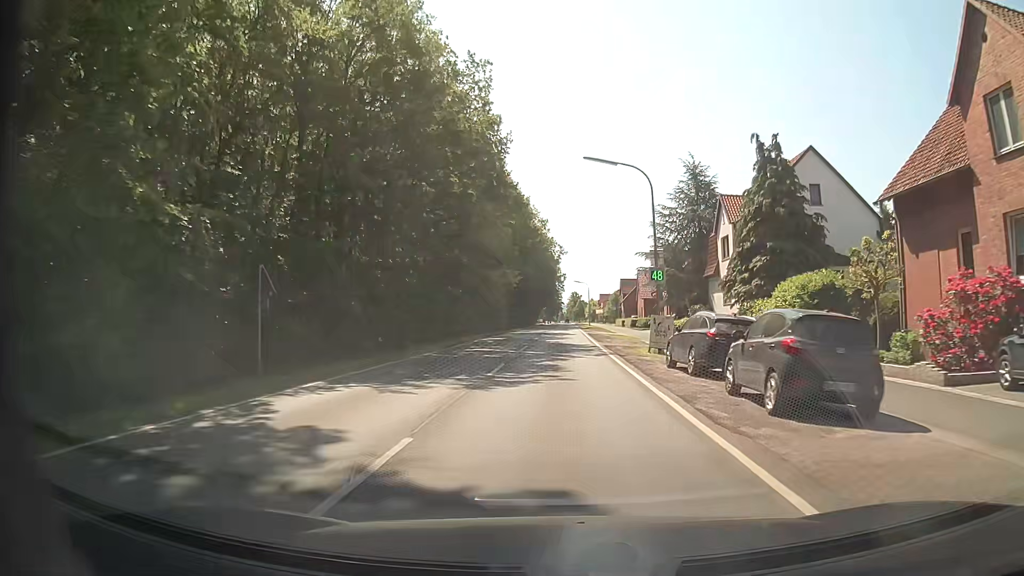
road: secondary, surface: asphalt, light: Day
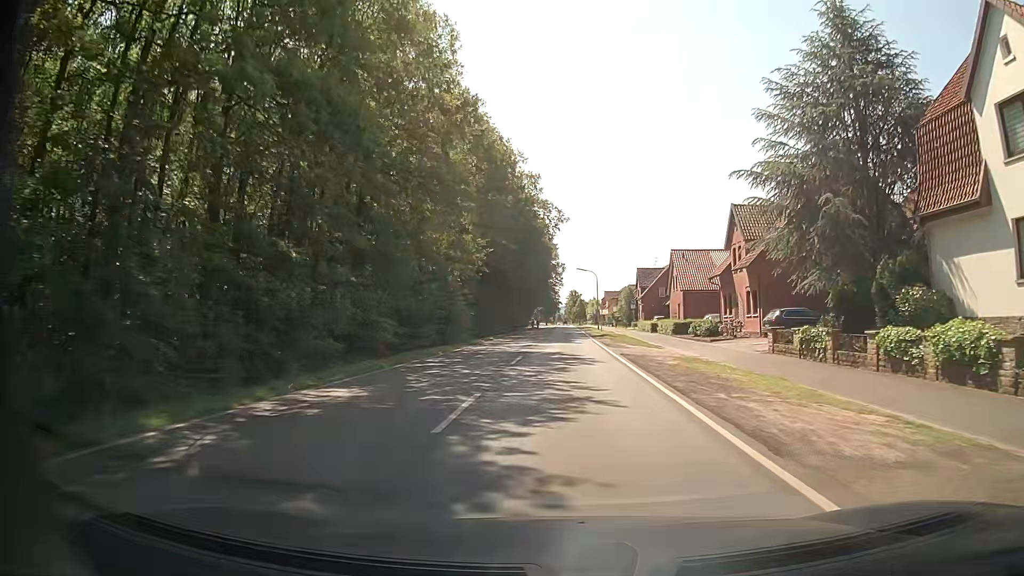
(+0.2, +31.6) m; +1°
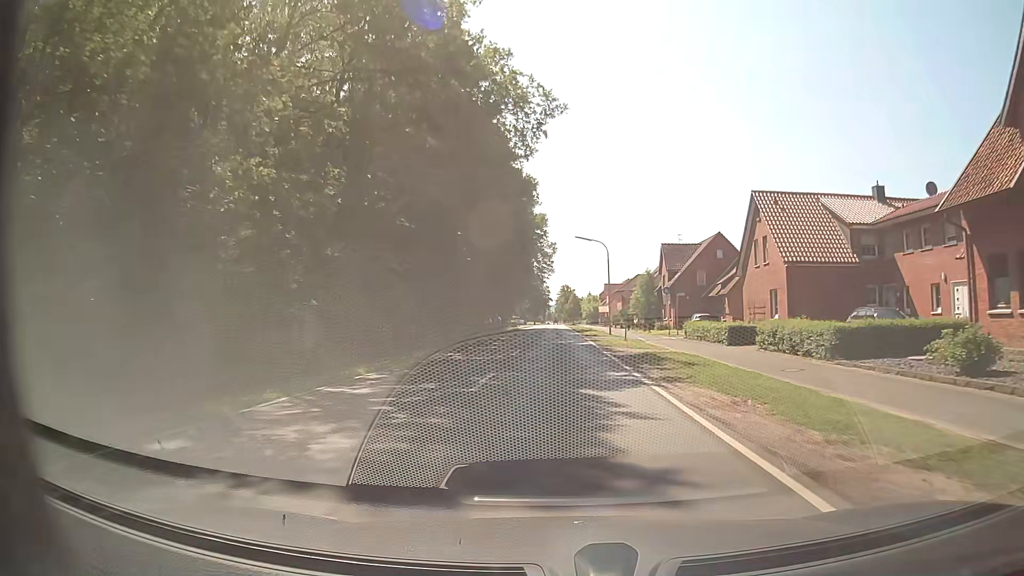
(+0.1, +31.6) m; 0°
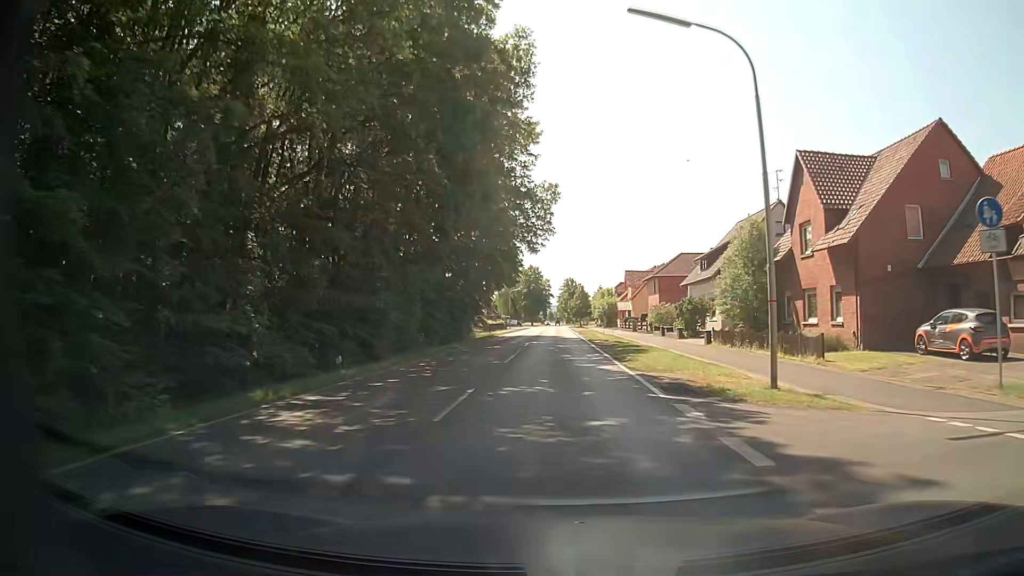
(0.0, +39.6) m; -1°
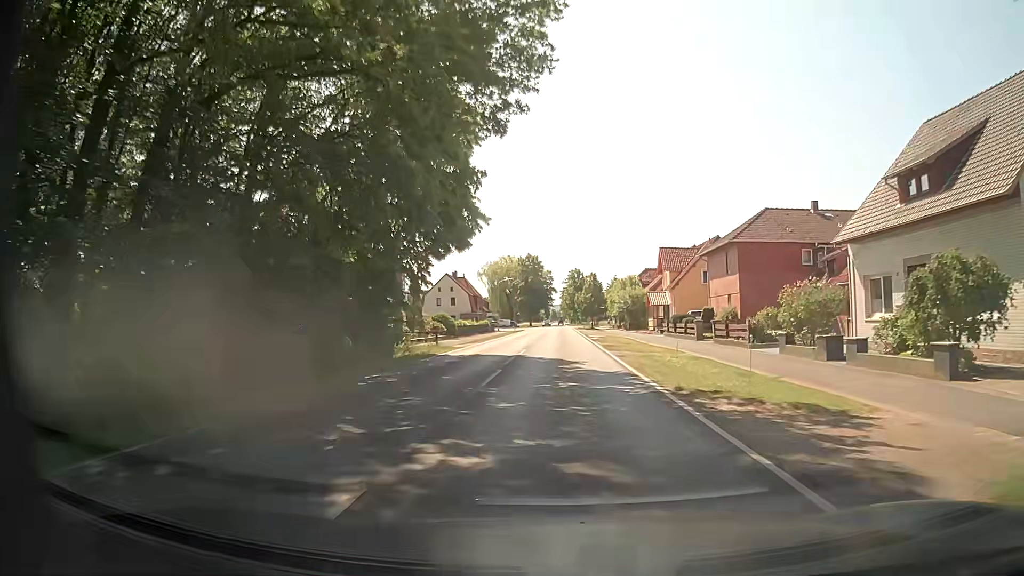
(+0.3, +31.8) m; +1°
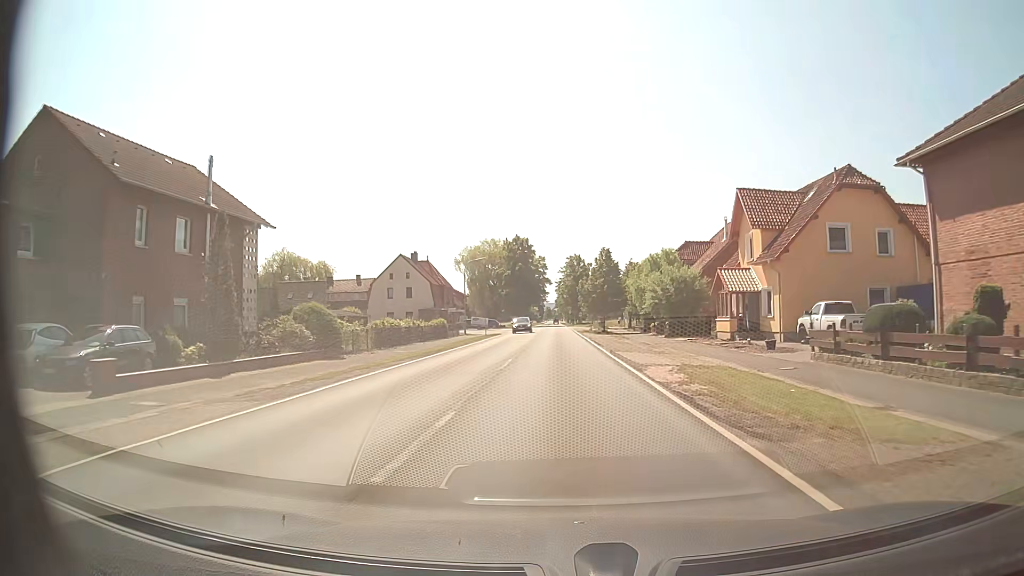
(-0.2, +31.9) m; 0°
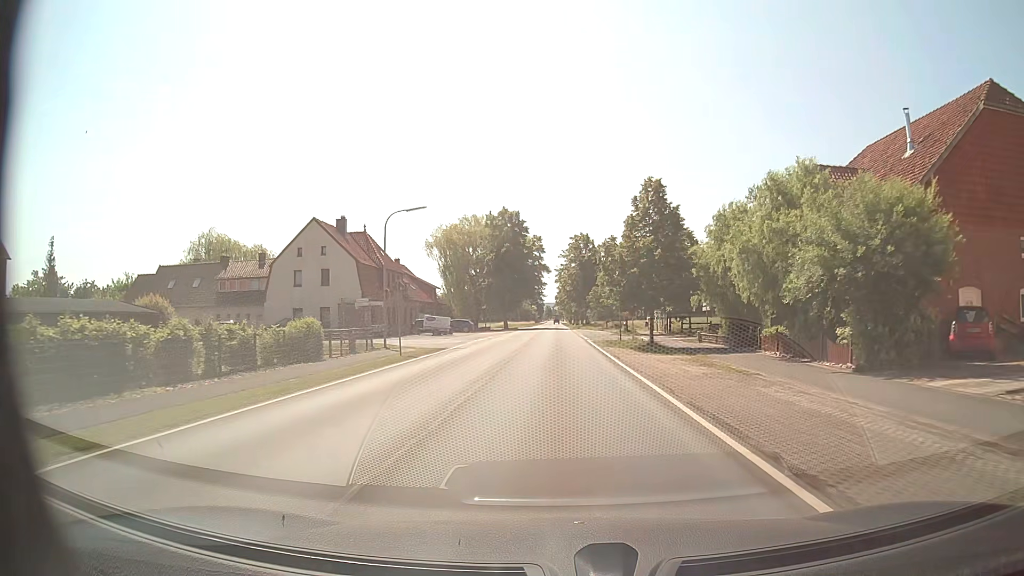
(+0.1, +31.9) m; 0°
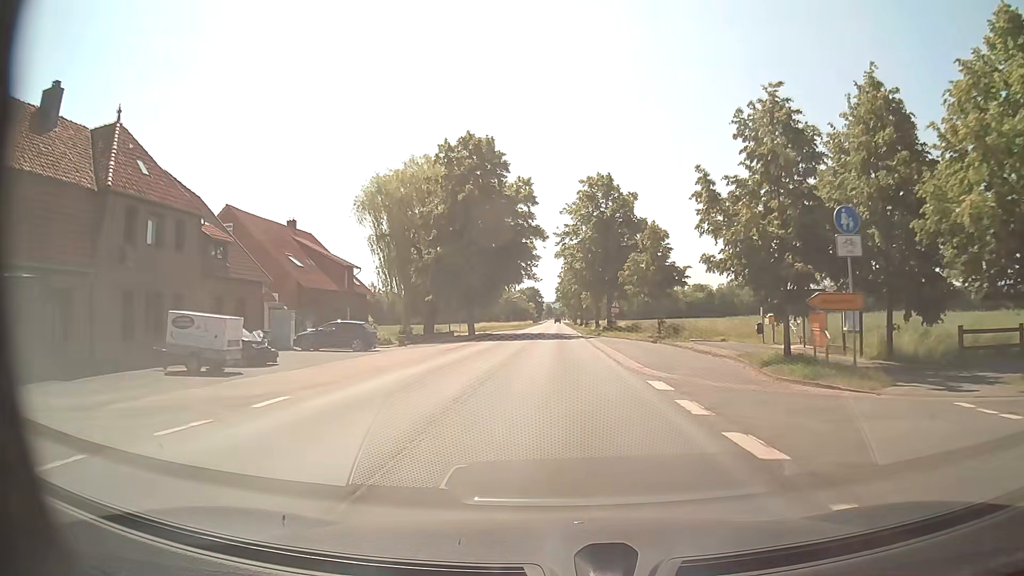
(-0.2, +39.8) m; 0°
(0, +10) (0, +20) (0, +30) (0, +40) (0, +50) (0, +60) (0, +70) (0, +80) (0, +90) (0, +100) m
